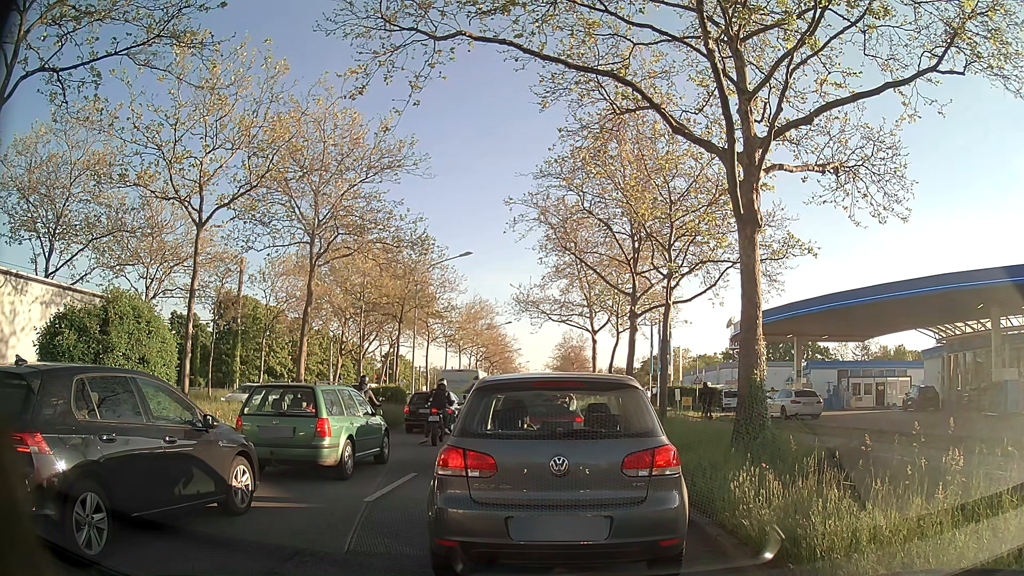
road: primary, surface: asphalt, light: Day
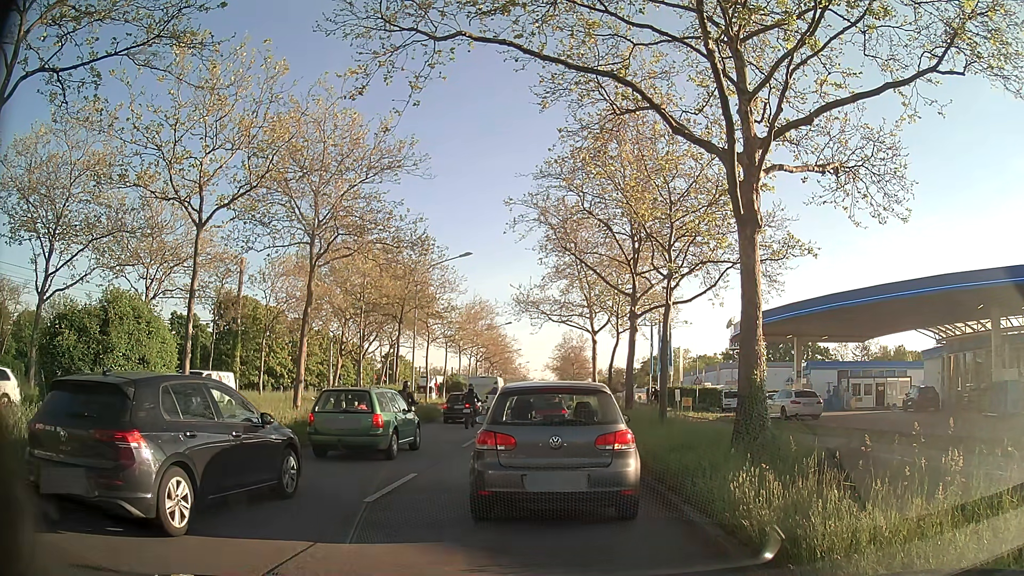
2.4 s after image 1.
(0.0, 0.0) m; 0°
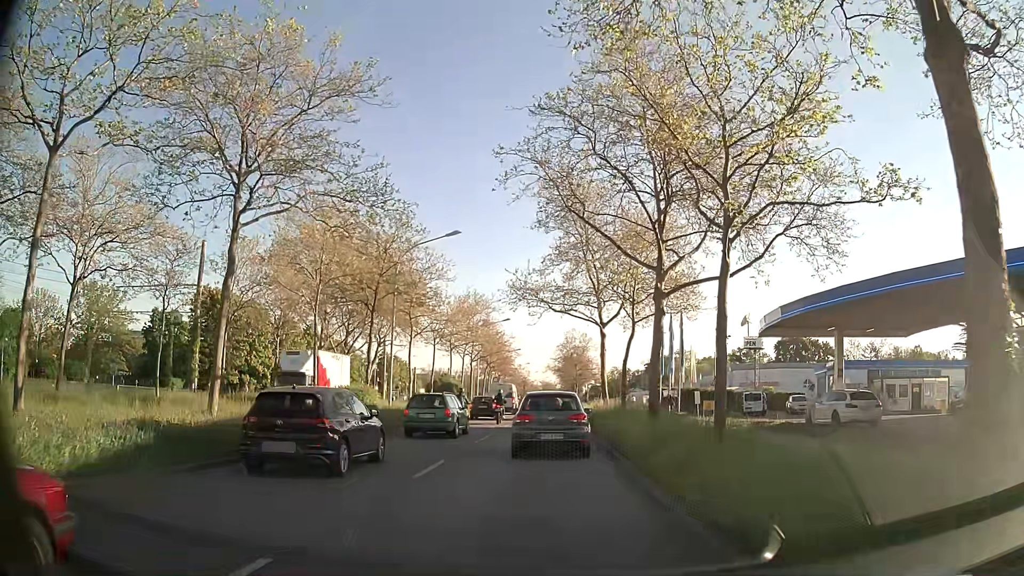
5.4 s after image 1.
(+0.3, +6.5) m; +1°
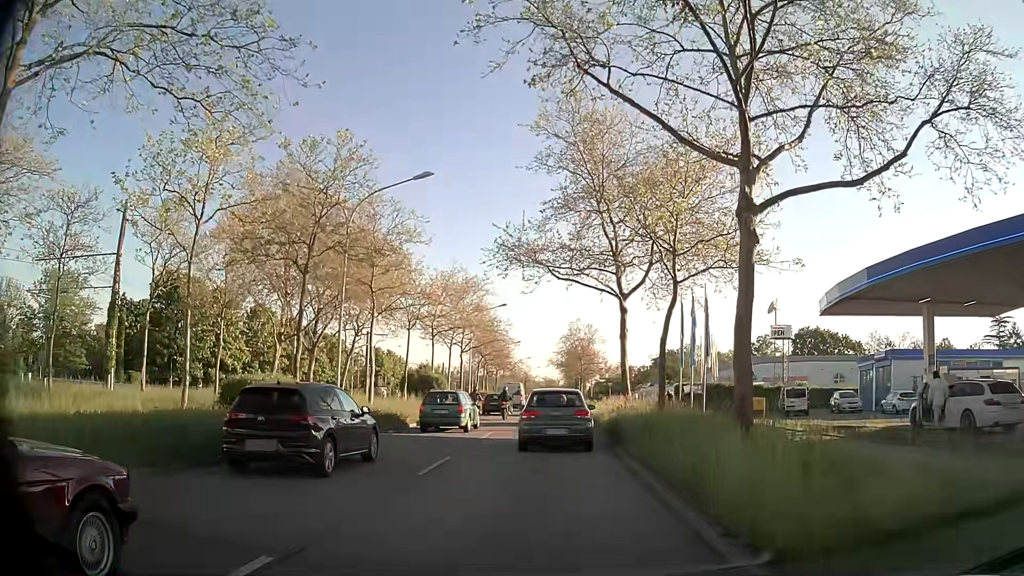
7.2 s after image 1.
(+0.1, +9.3) m; +2°
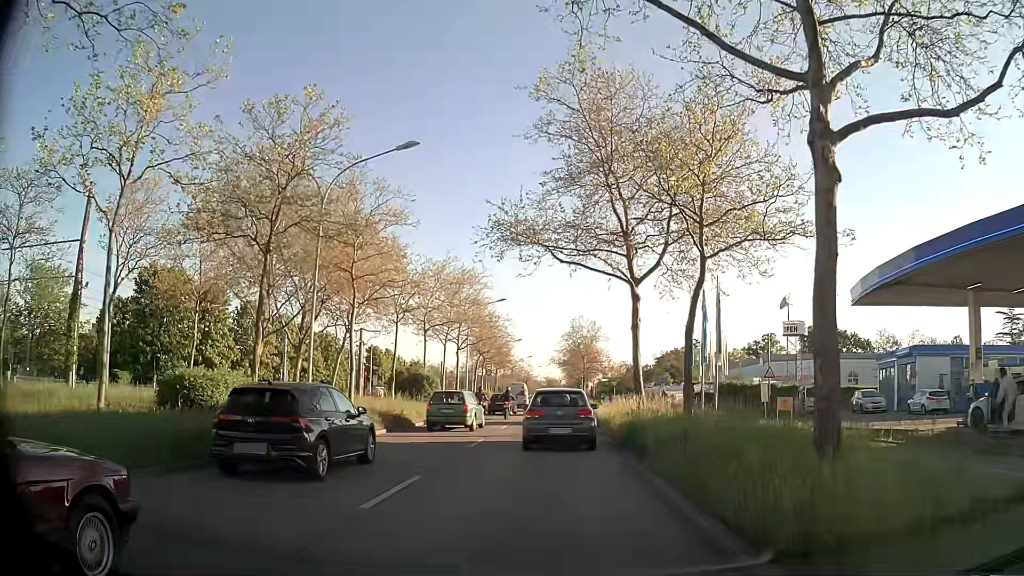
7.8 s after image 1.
(0.0, +3.4) m; -1°
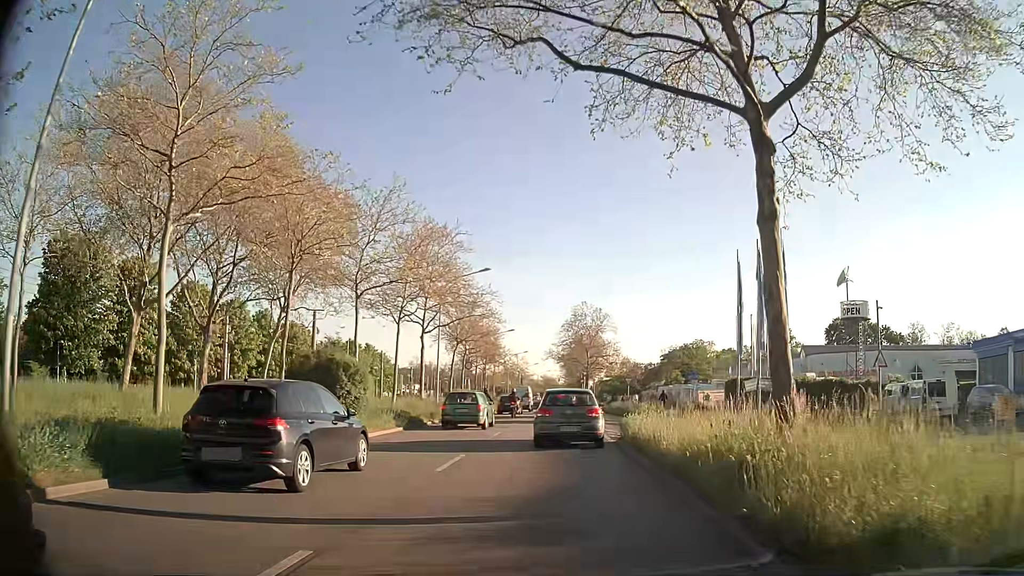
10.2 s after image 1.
(-0.2, +14.7) m; -1°
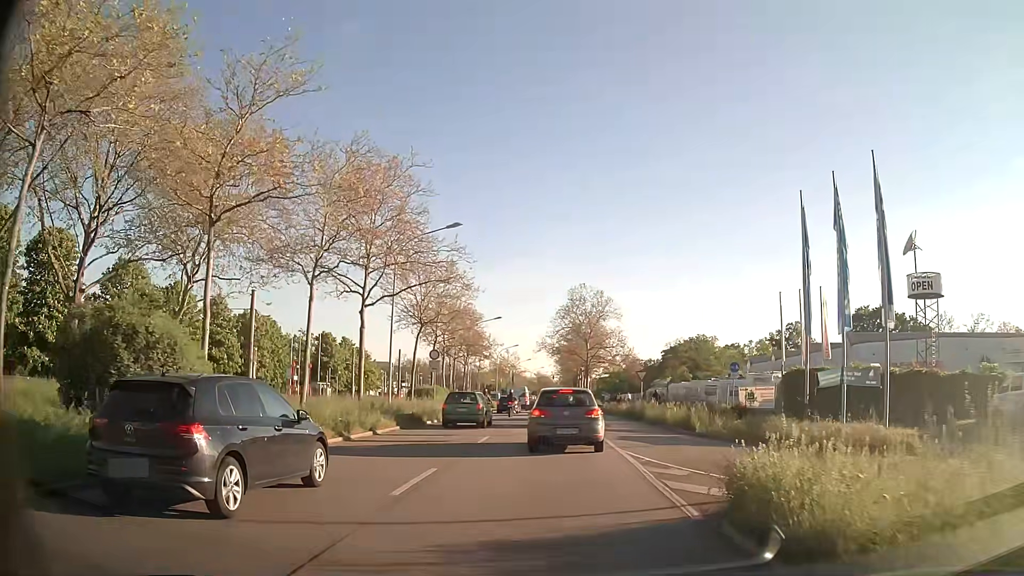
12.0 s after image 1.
(+0.2, +12.0) m; +2°
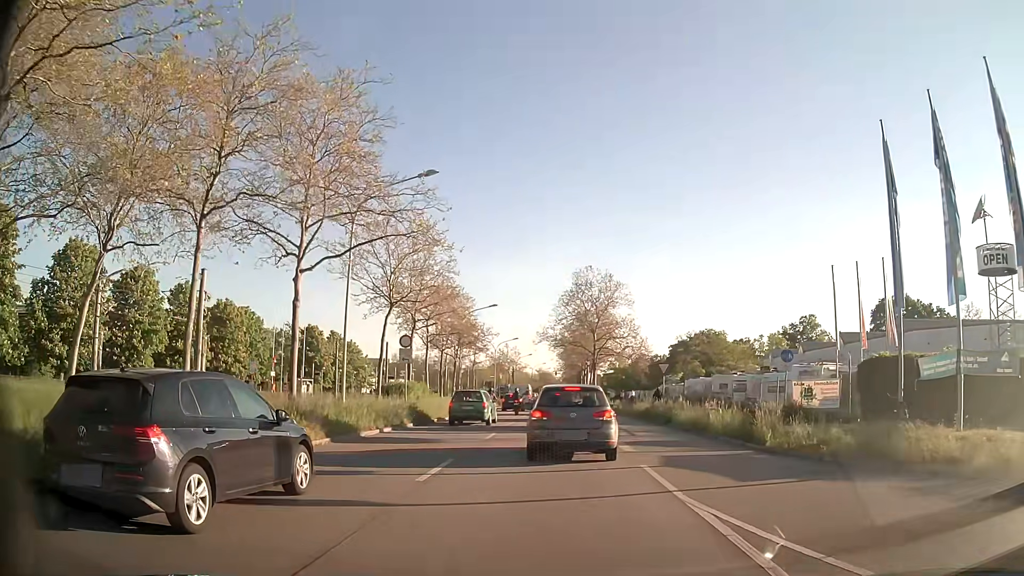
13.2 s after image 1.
(-0.2, +8.0) m; -1°
